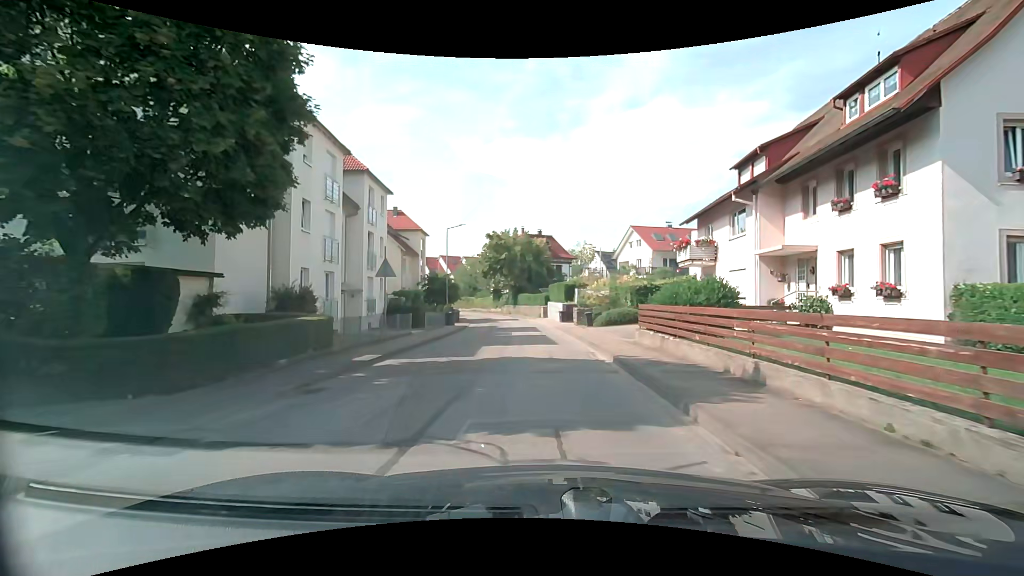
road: unclassified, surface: asphalt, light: Day
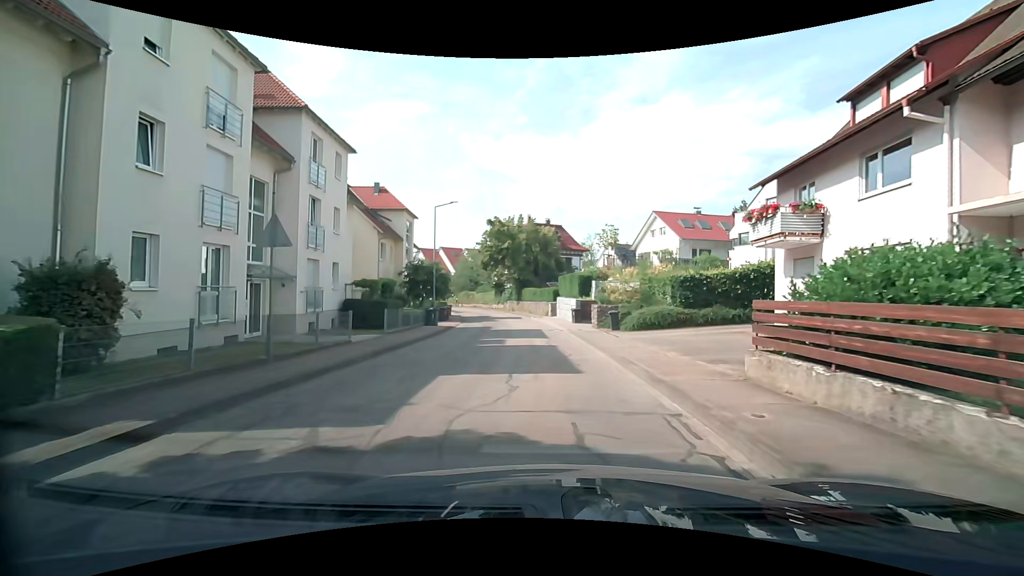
(-0.1, +8.5) m; -1°
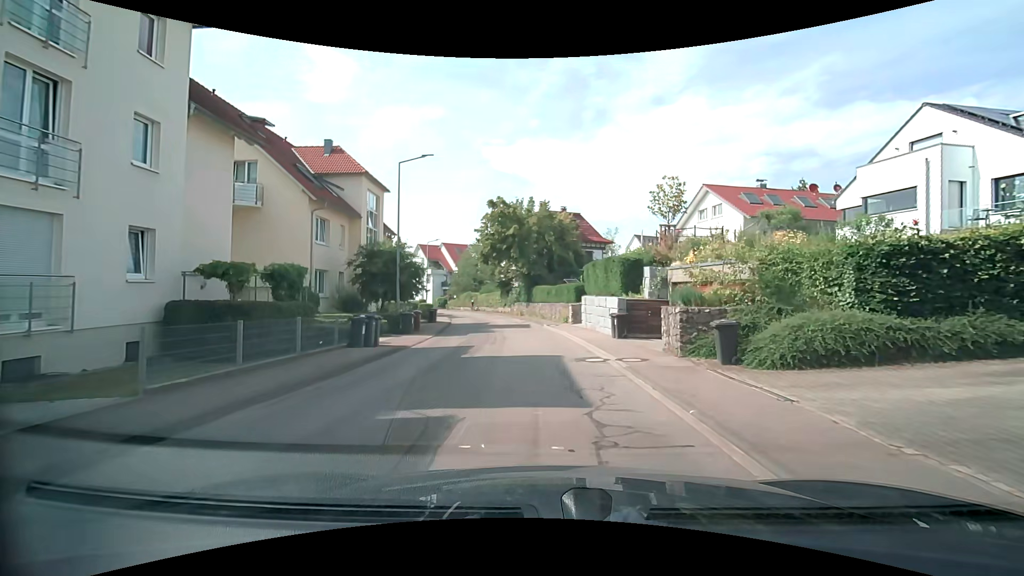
(-0.1, +12.9) m; -1°
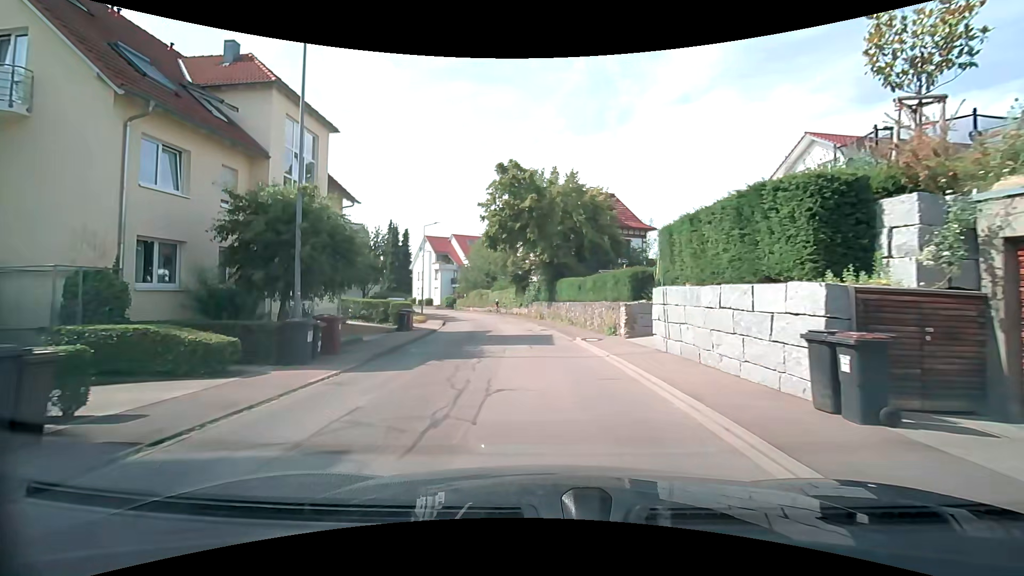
(-0.4, +12.7) m; -3°
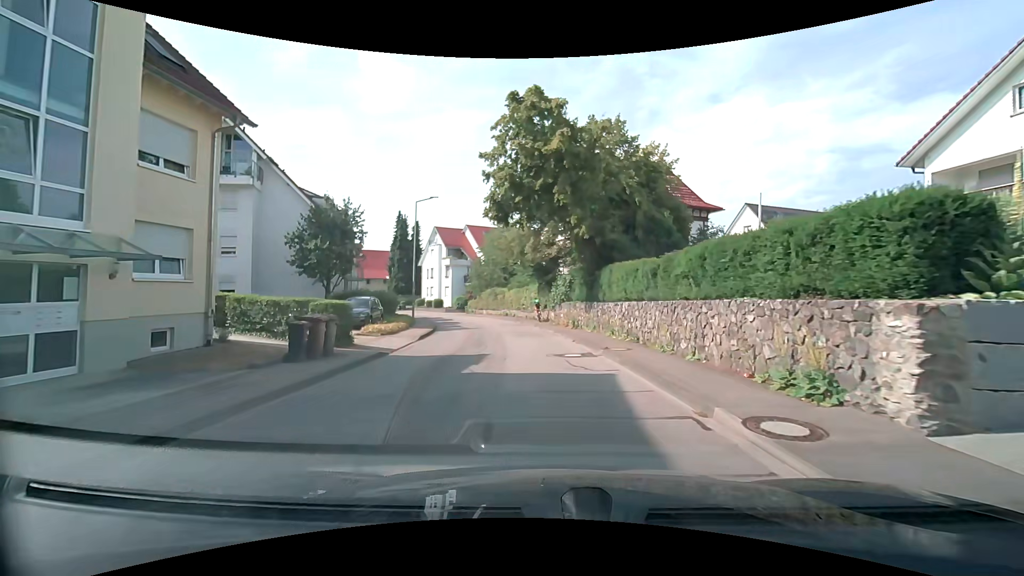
(-0.3, +12.4) m; -4°
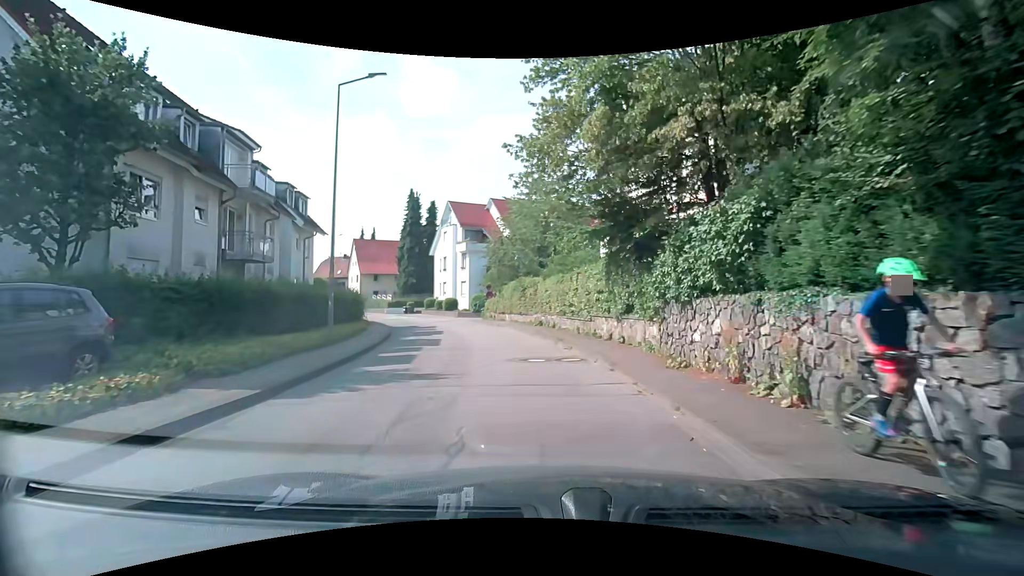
(-0.5, +20.1) m; -4°
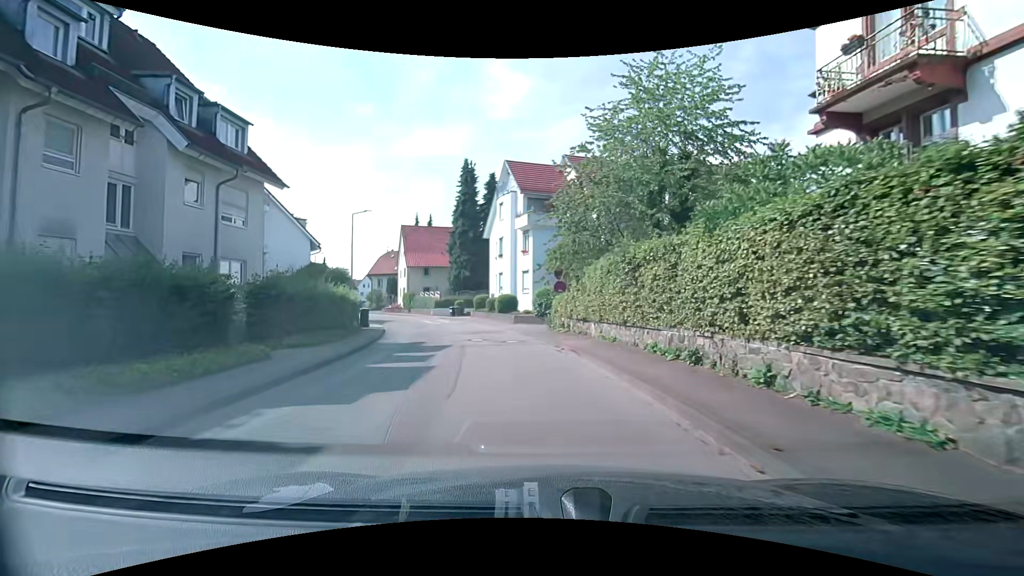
(-1.0, +16.1) m; -8°
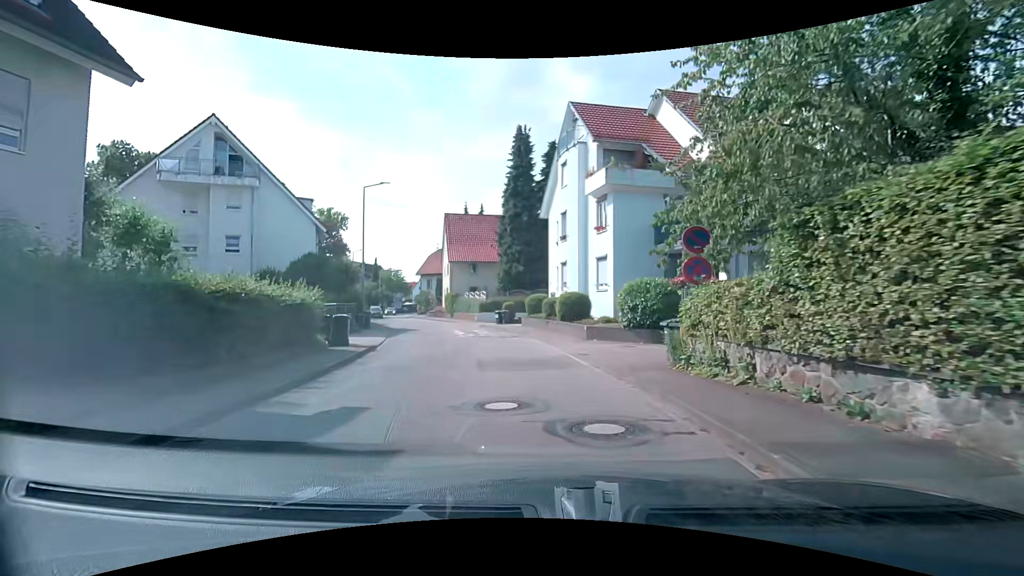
(-0.7, +11.9) m; -7°
(-1, +10) (-2, +20) (-5, +29) (-8, +39) (-12, +48) (-16, +57) (-20, +66) (-24, +76) (-27, +85) (-30, +95) m
